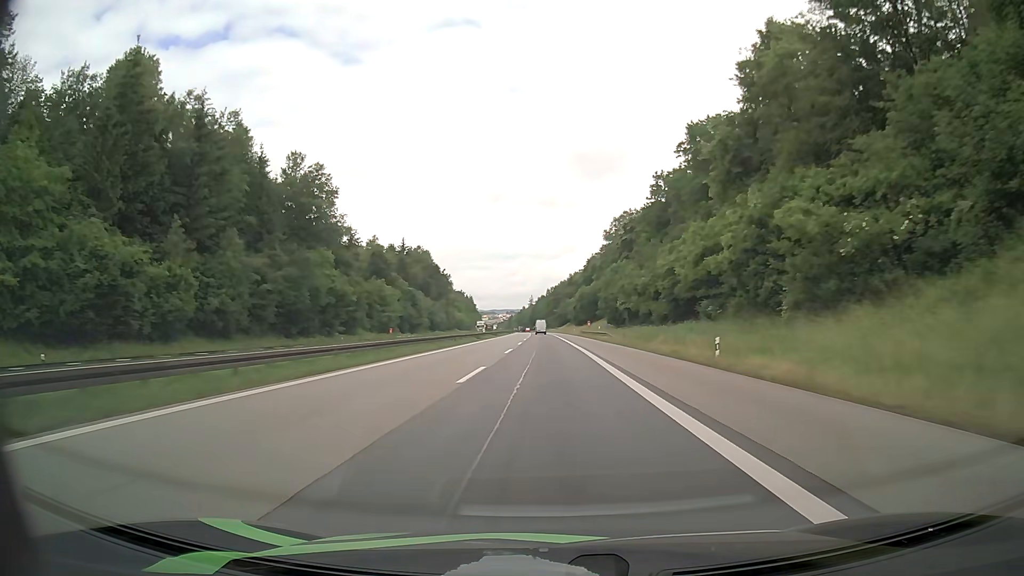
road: motorway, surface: asphalt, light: Day
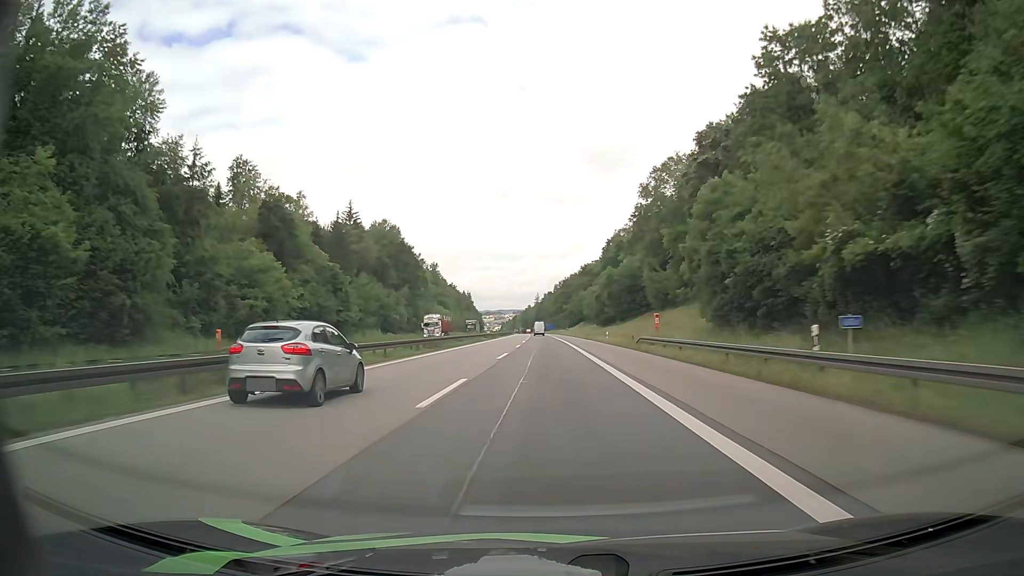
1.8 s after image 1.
(-0.3, +58.7) m; -1°
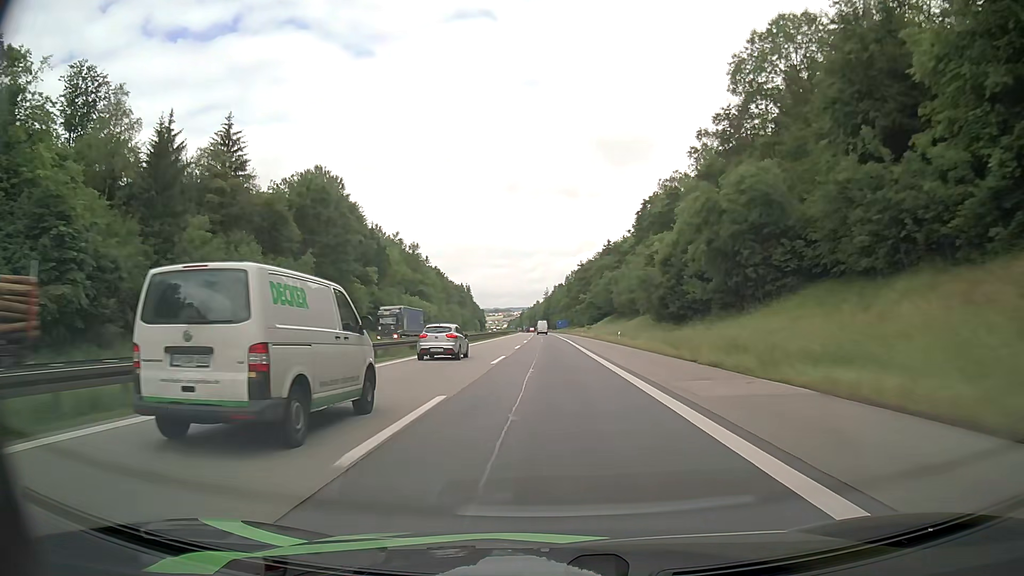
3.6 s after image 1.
(-0.3, +58.7) m; -1°
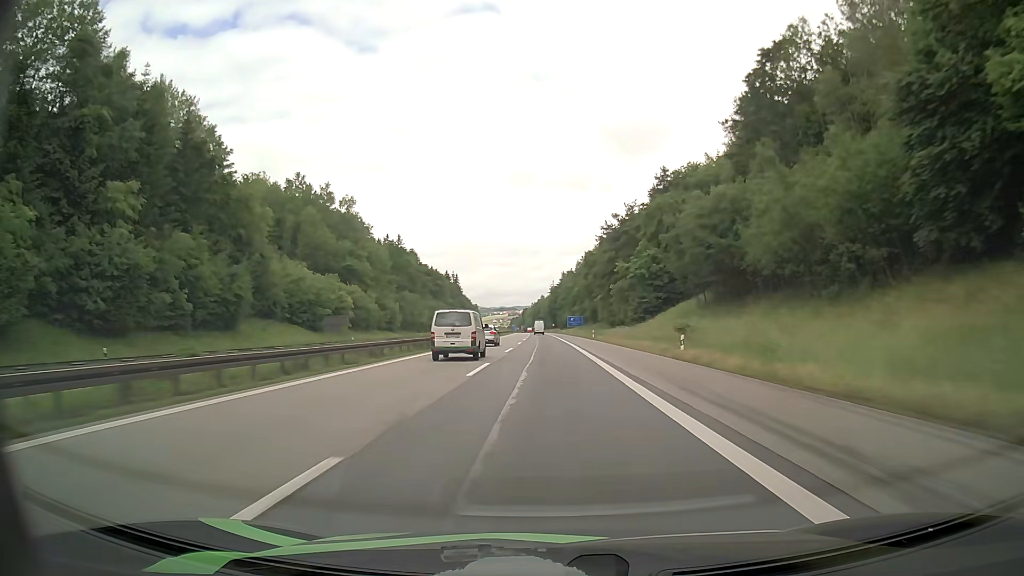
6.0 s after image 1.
(-0.2, +78.1) m; 0°
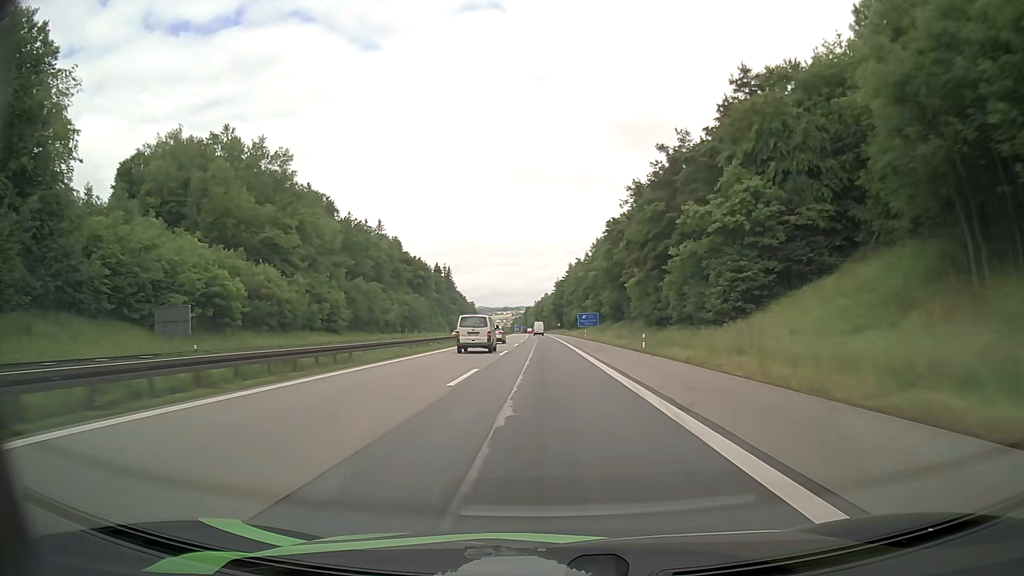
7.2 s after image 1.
(-0.2, +39.2) m; 0°
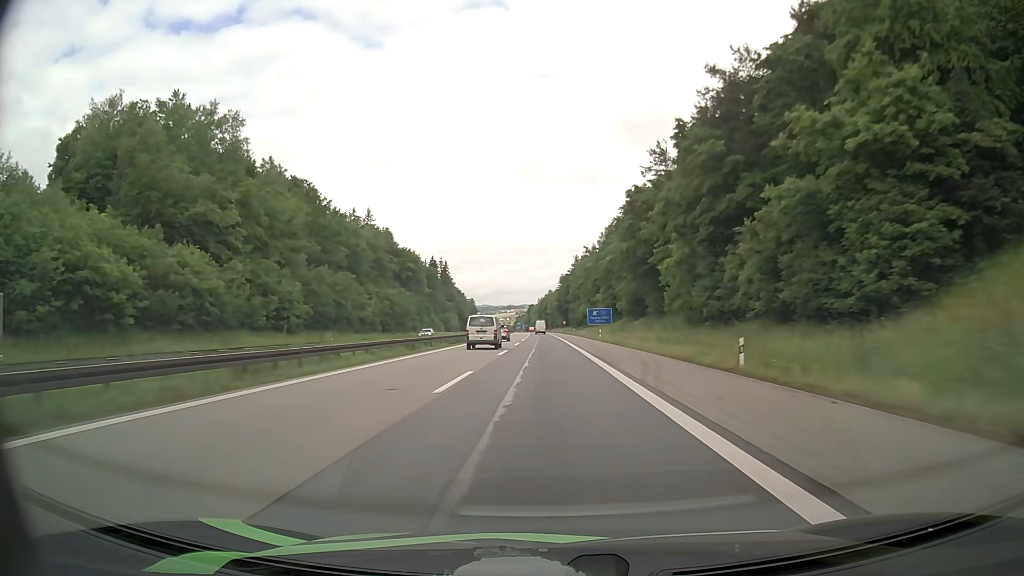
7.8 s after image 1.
(0.0, +19.6) m; 0°
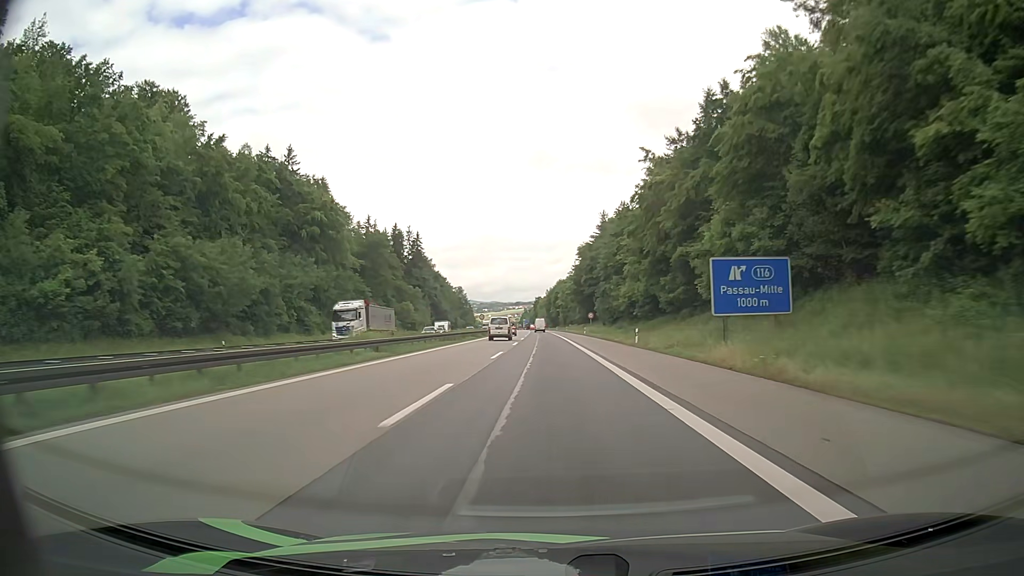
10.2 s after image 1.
(-0.6, +76.5) m; -1°
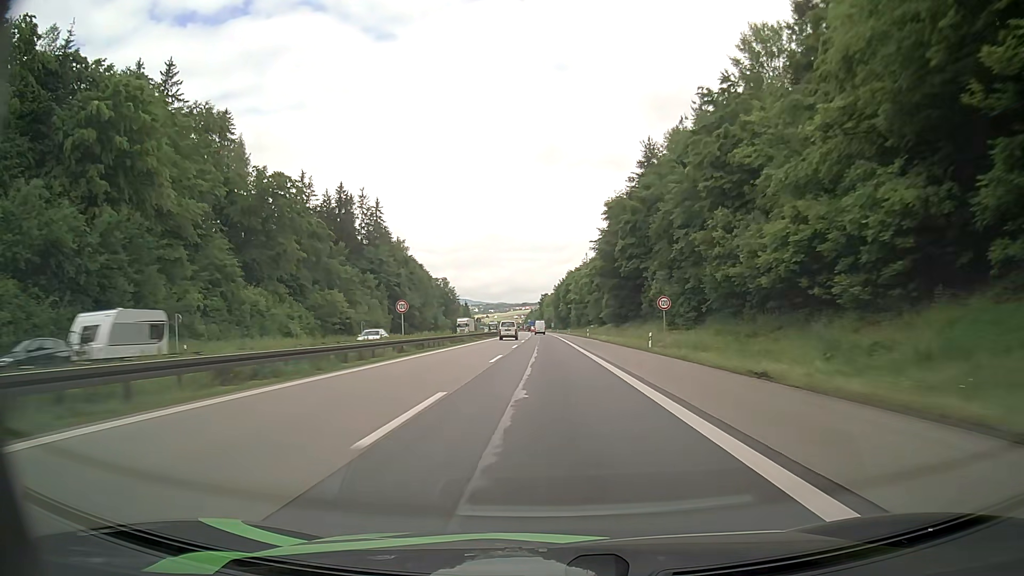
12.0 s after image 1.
(-0.6, +55.2) m; -1°
(0, +10) (0, +20) (0, +30) (0, +40) (0, +50) (0, +60) (0, +70) (-1, +80) (-1, +90) (-1, +100) m
